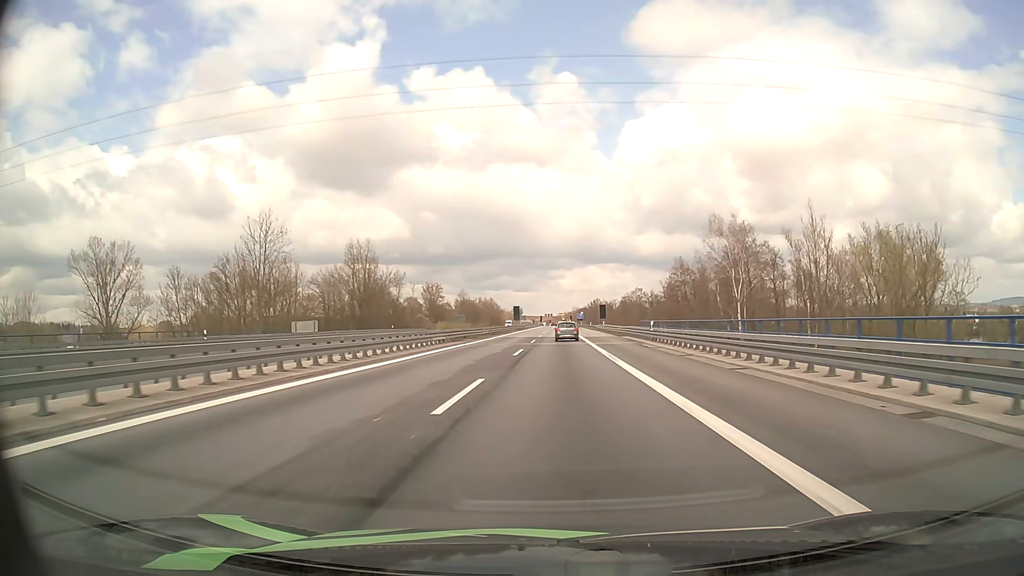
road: motorway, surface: asphalt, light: Day
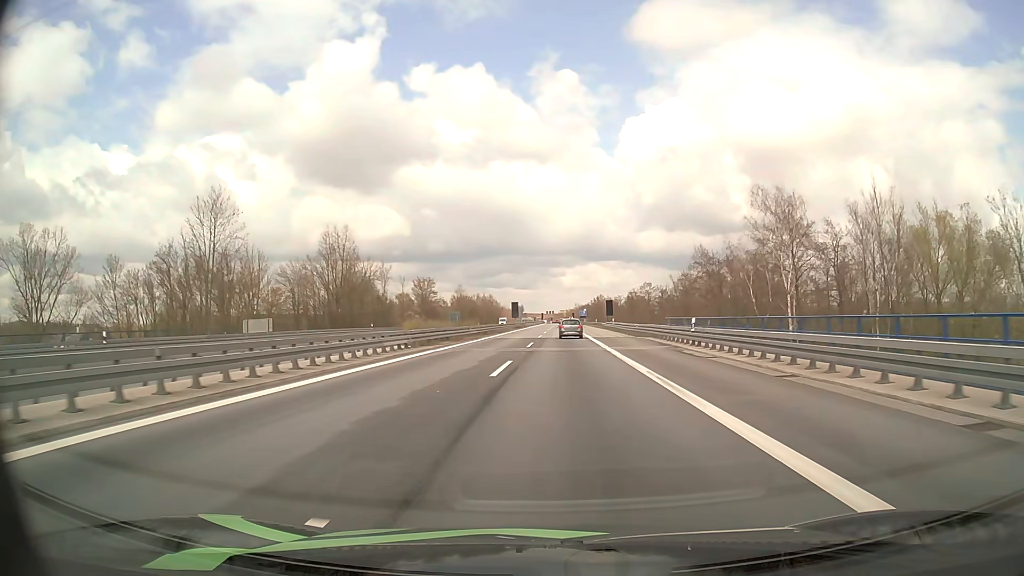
(0.0, +11.5) m; 0°
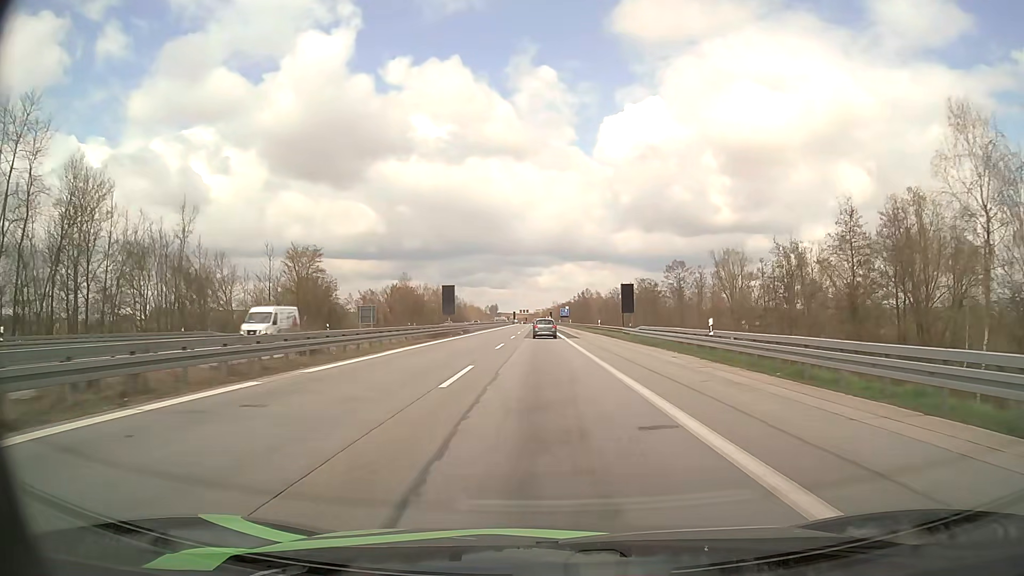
(+1.2, +56.6) m; +2°
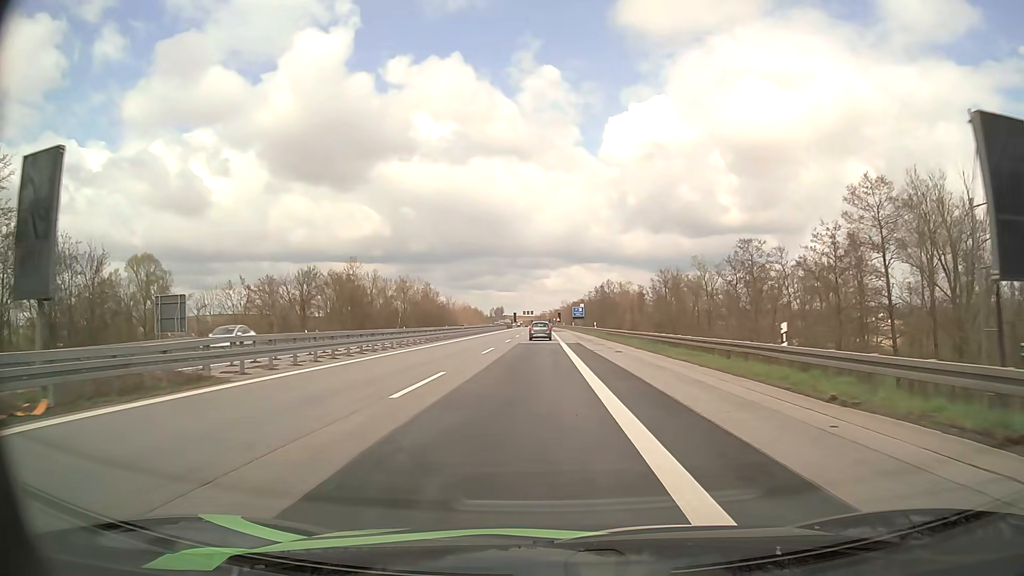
(0.0, +54.1) m; -1°
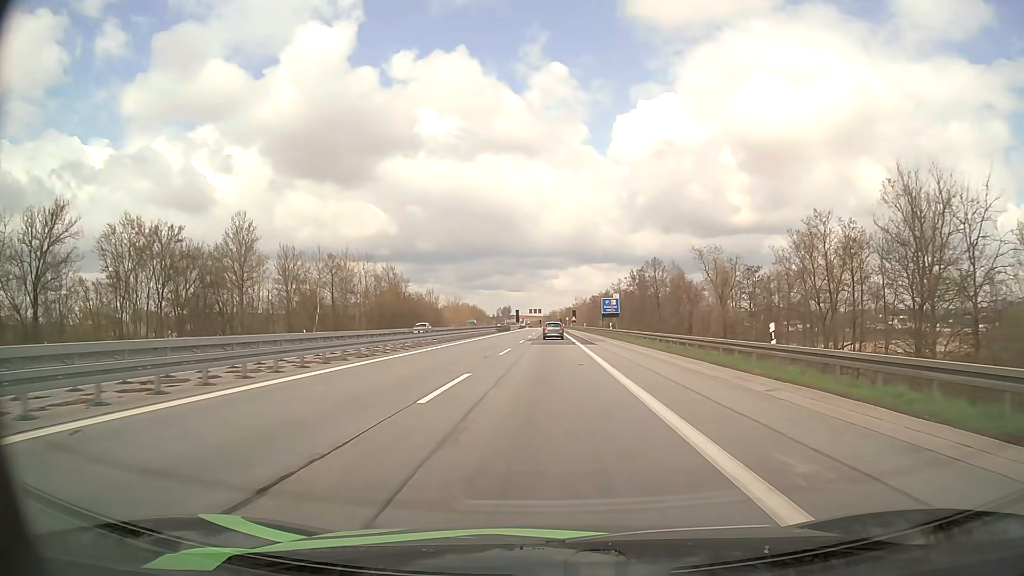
(-0.9, +53.9) m; -1°
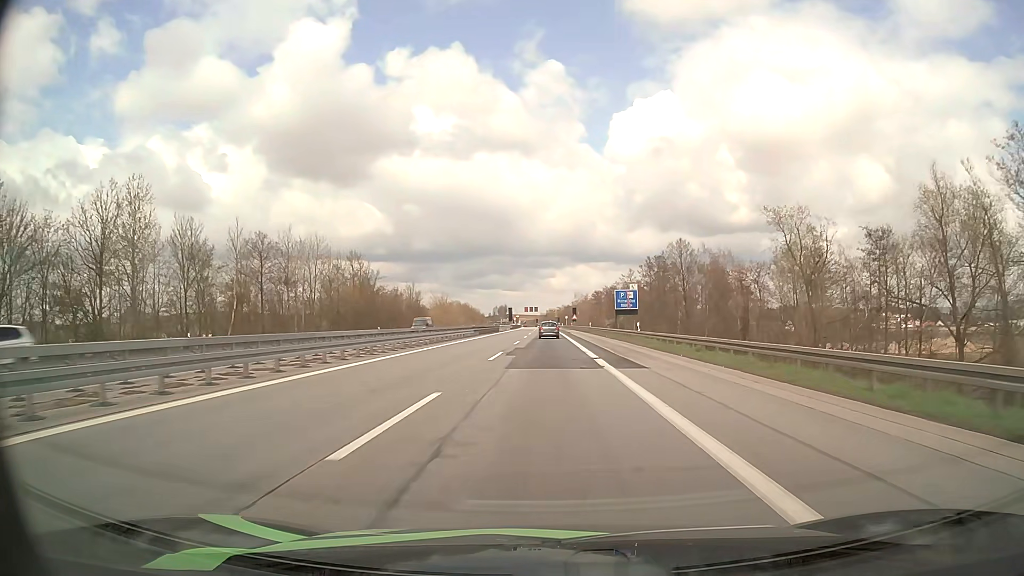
(+0.1, +22.1) m; 0°
